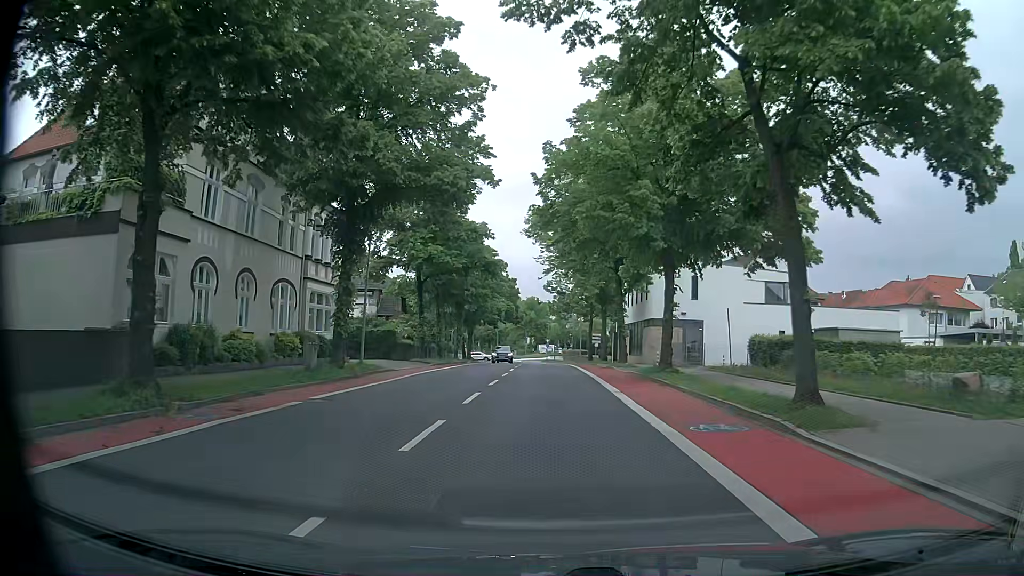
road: unclassified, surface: asphalt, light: Day
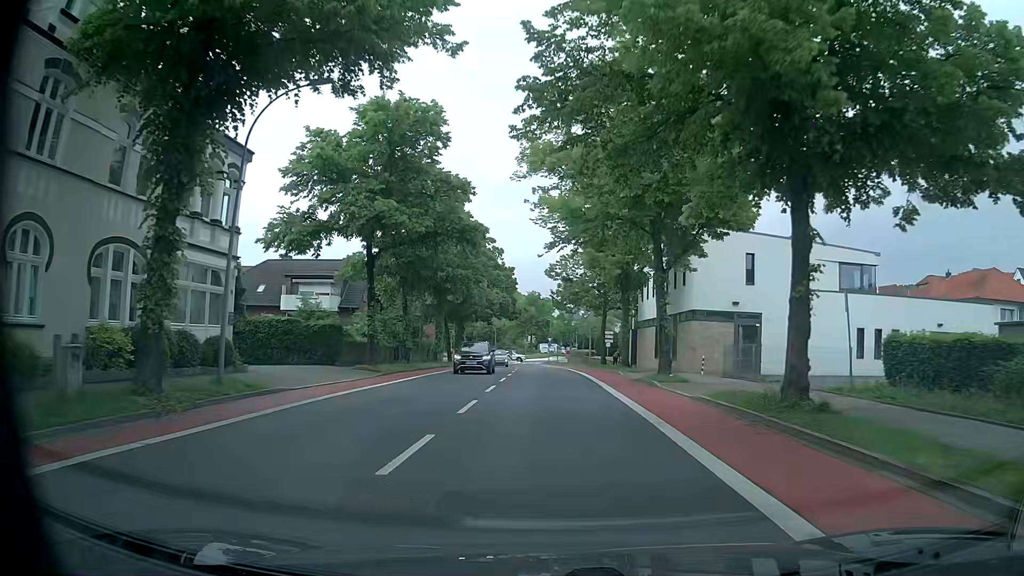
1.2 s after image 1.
(-0.1, +13.4) m; 0°
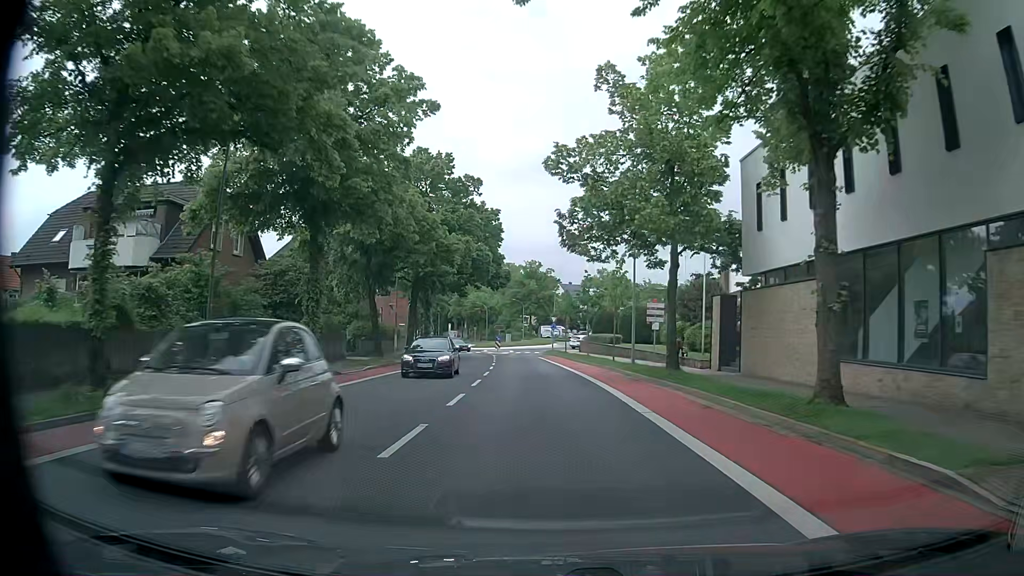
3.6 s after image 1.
(-0.3, +28.9) m; -2°
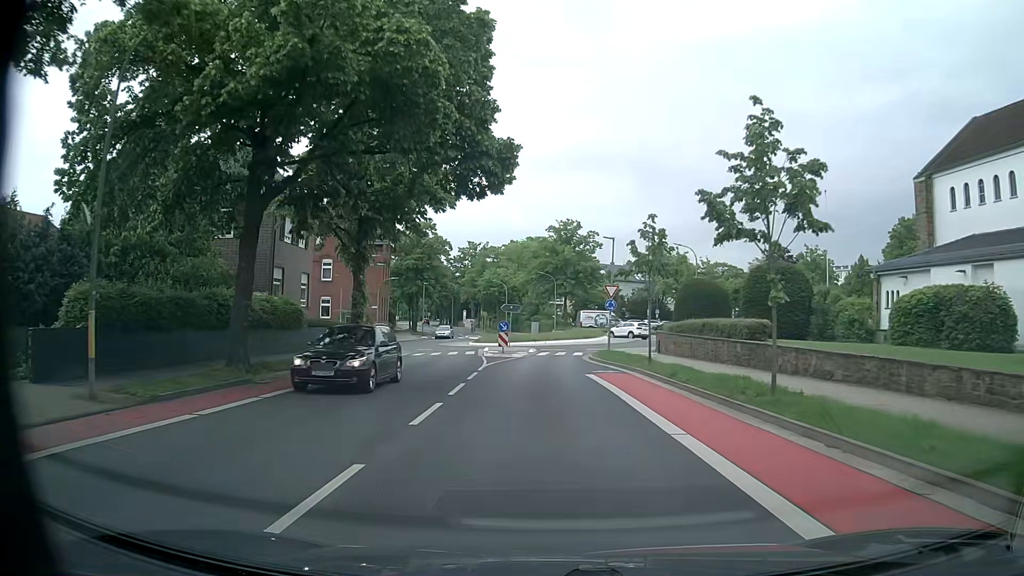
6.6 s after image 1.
(-0.4, +33.0) m; -2°
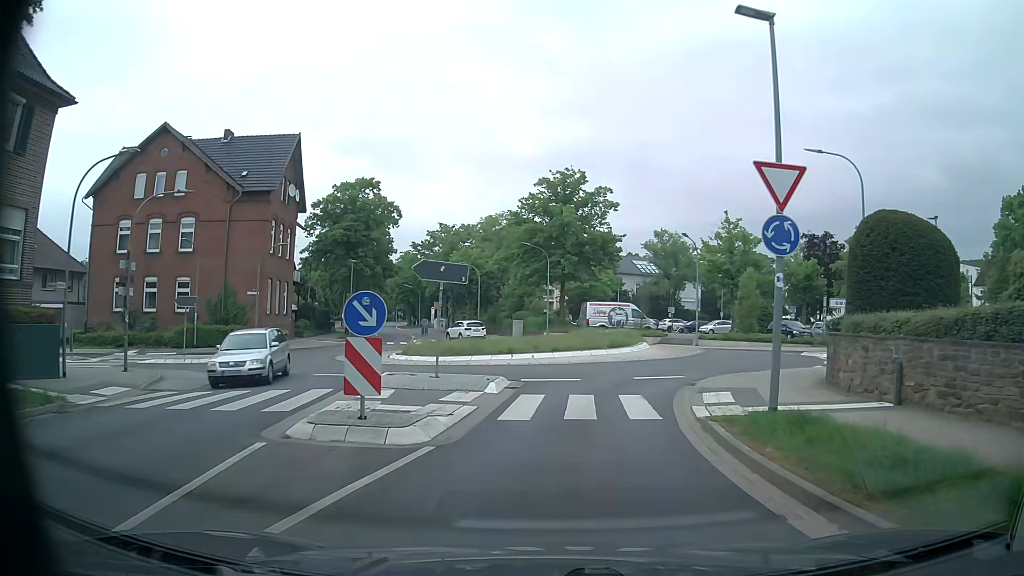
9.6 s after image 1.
(-0.1, +26.6) m; 0°
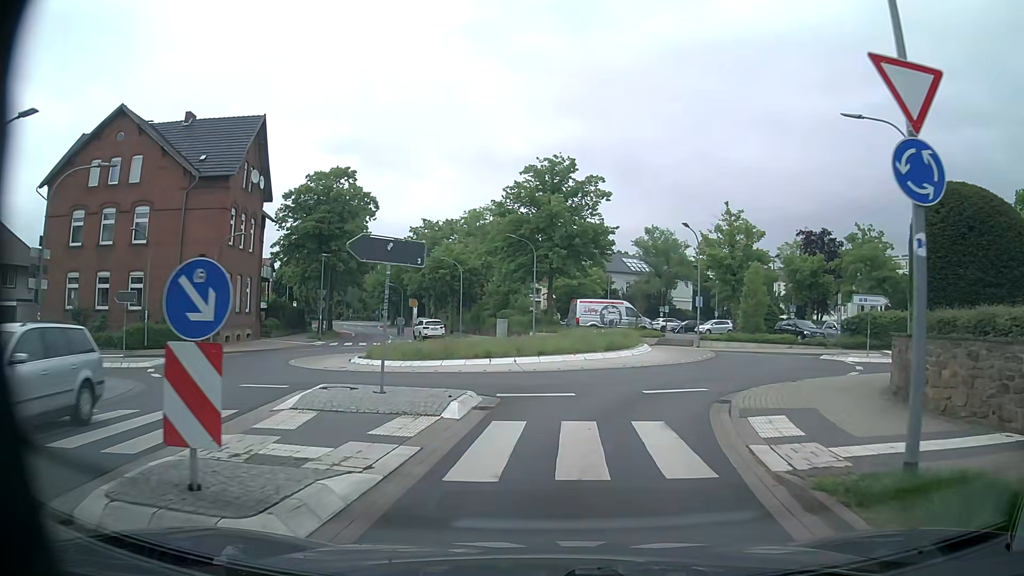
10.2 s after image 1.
(+0.1, +4.2) m; +1°
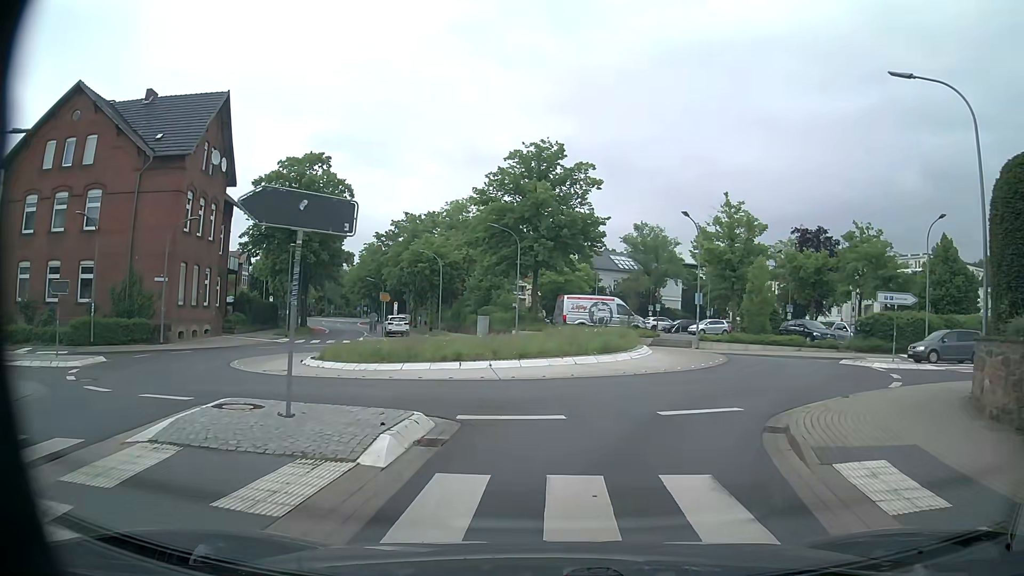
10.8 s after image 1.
(+0.1, +3.8) m; +2°
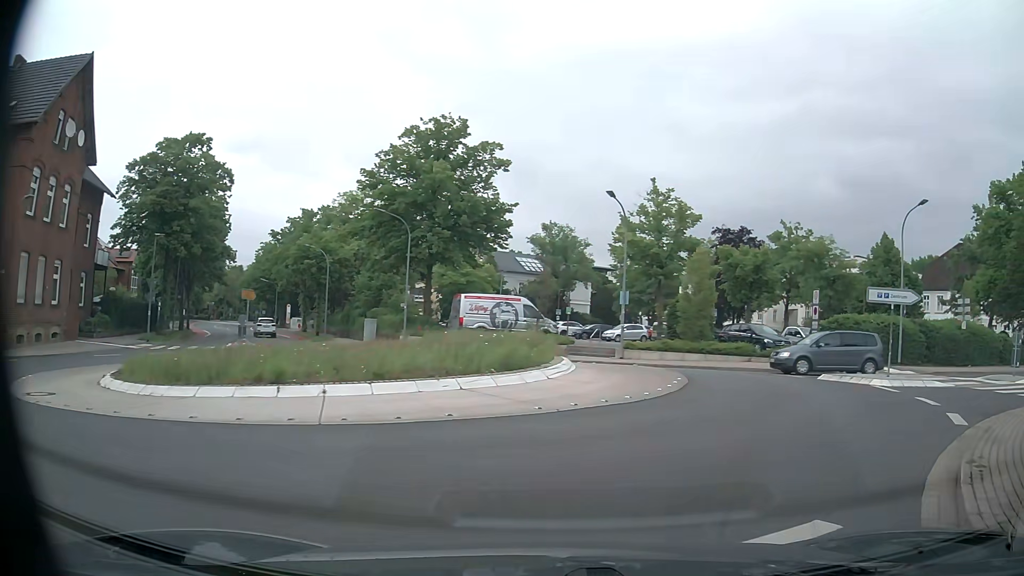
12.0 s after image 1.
(+0.3, +6.8) m; +6°
(+3, +10) (+6, +19) (+1, +28) (-8, +28) (-15, +22) (-22, +14) (-31, +10) (-41, +7) (-50, +4) (-60, +2) m
